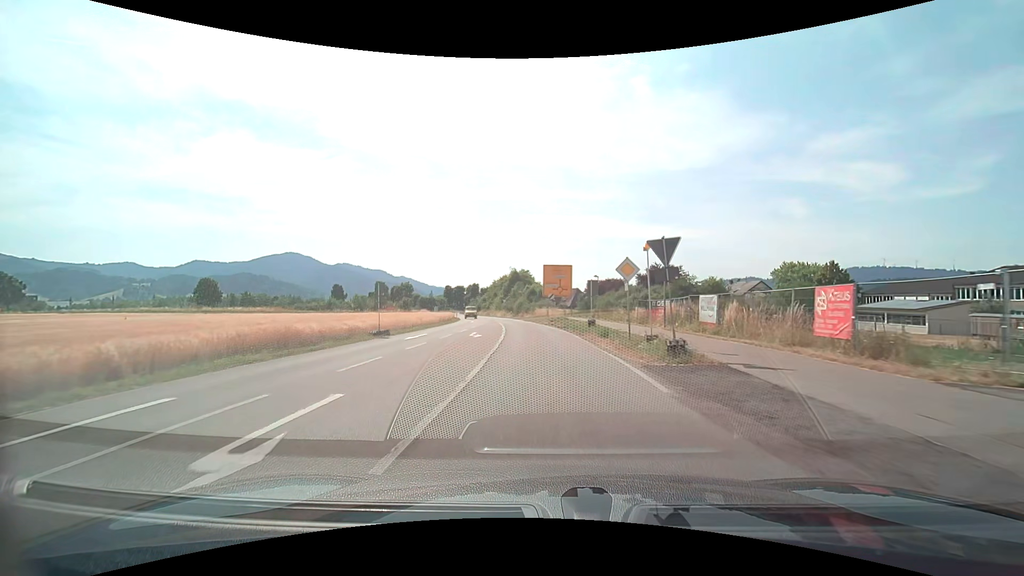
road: secondary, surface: asphalt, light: Day
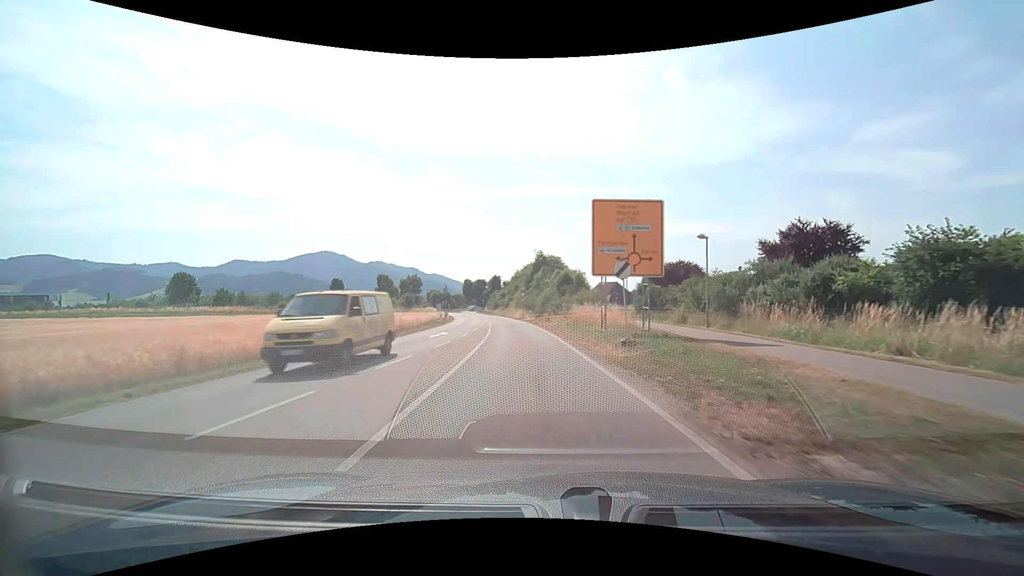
(-0.7, +30.0) m; -3°
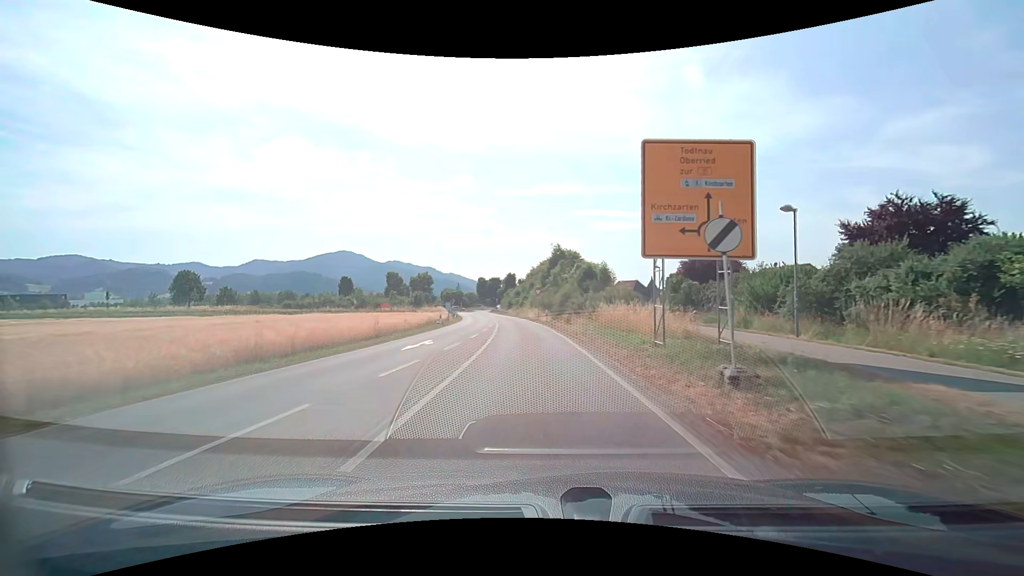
(-0.1, +7.5) m; -2°
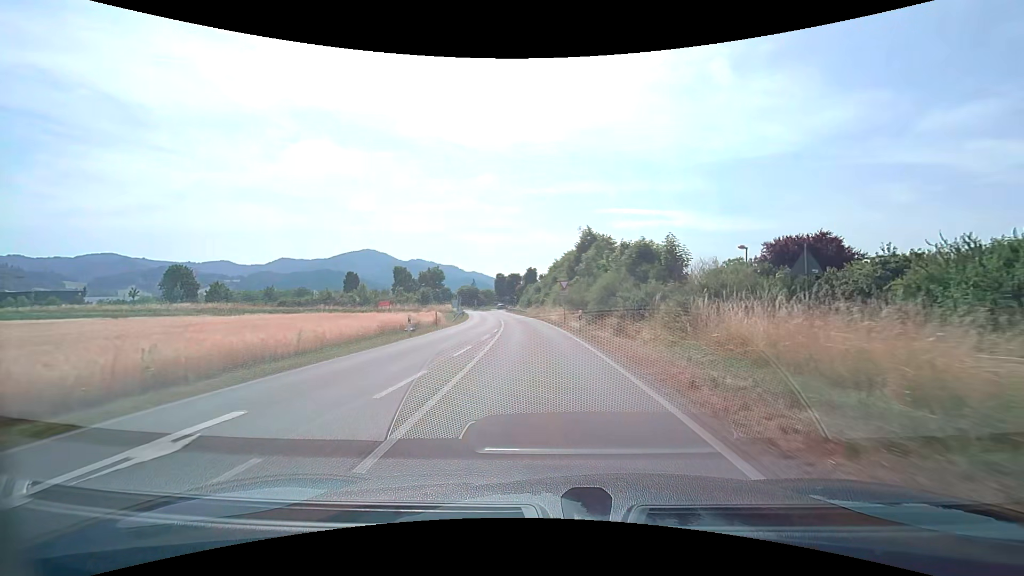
(-0.4, +14.9) m; -3°
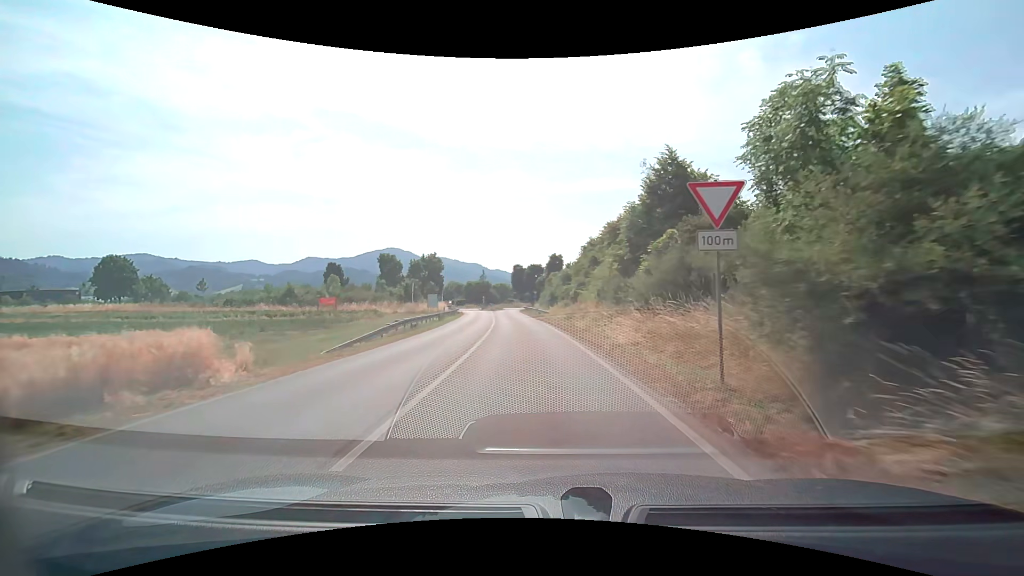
(-0.7, +28.8) m; -3°
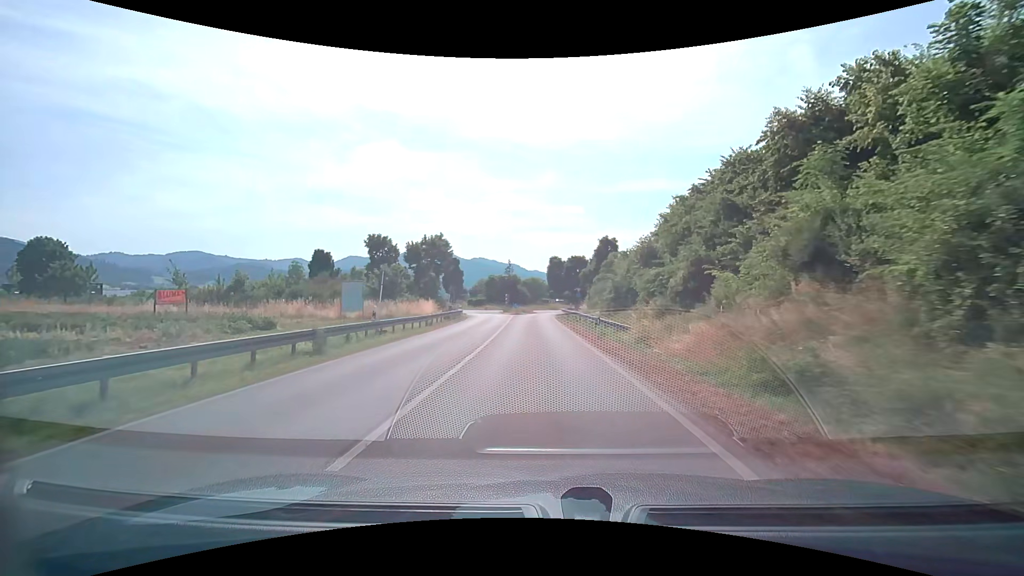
(-1.0, +26.9) m; -4°
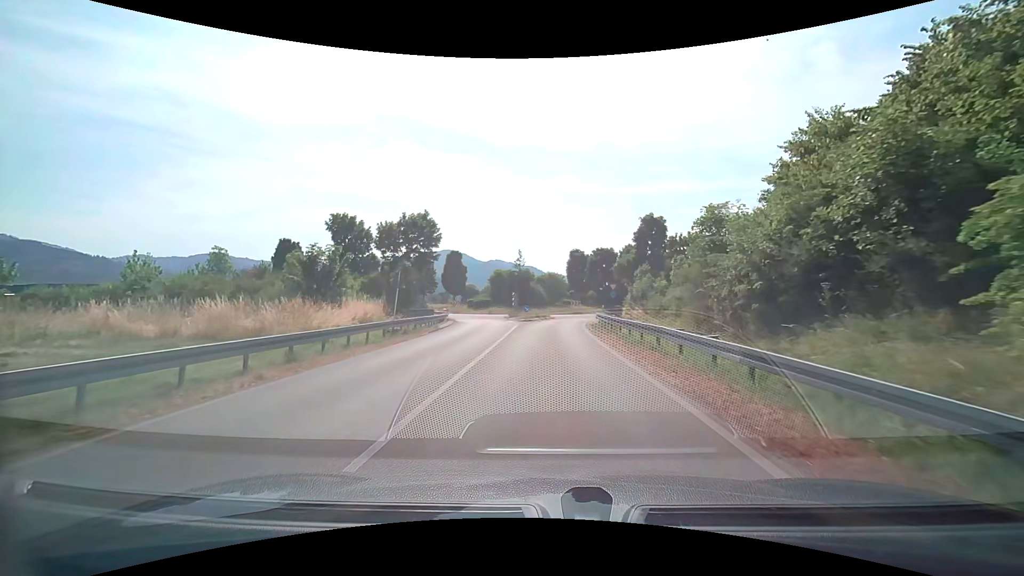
(-0.3, +18.7) m; -2°
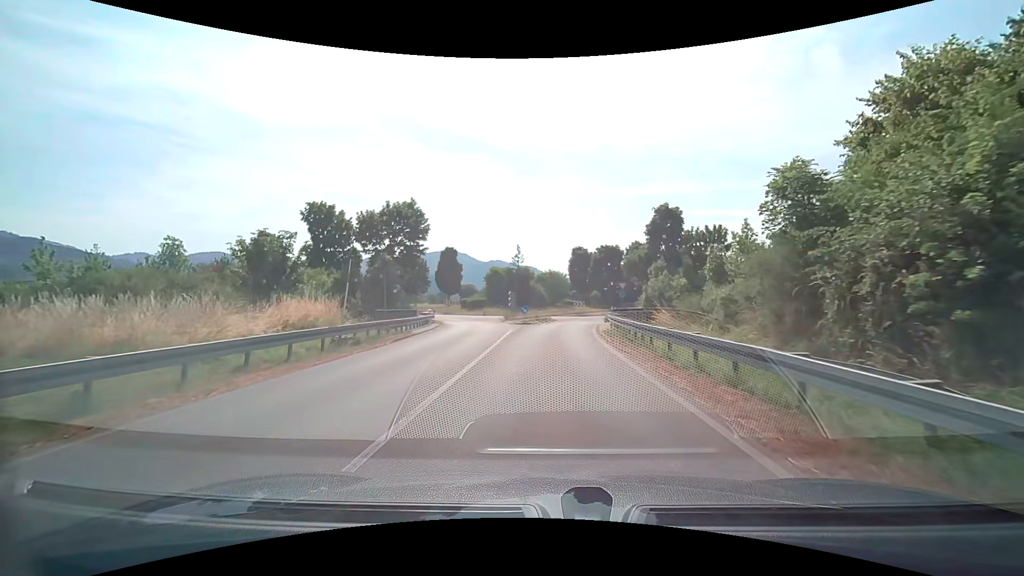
(0.0, +5.8) m; -1°
(0, +10) (0, +20) (+1, +30) (+3, +40) (+5, +50) (+10, +58) (+13, +68) (+11, +77) (+6, +86) (+2, +95) m
